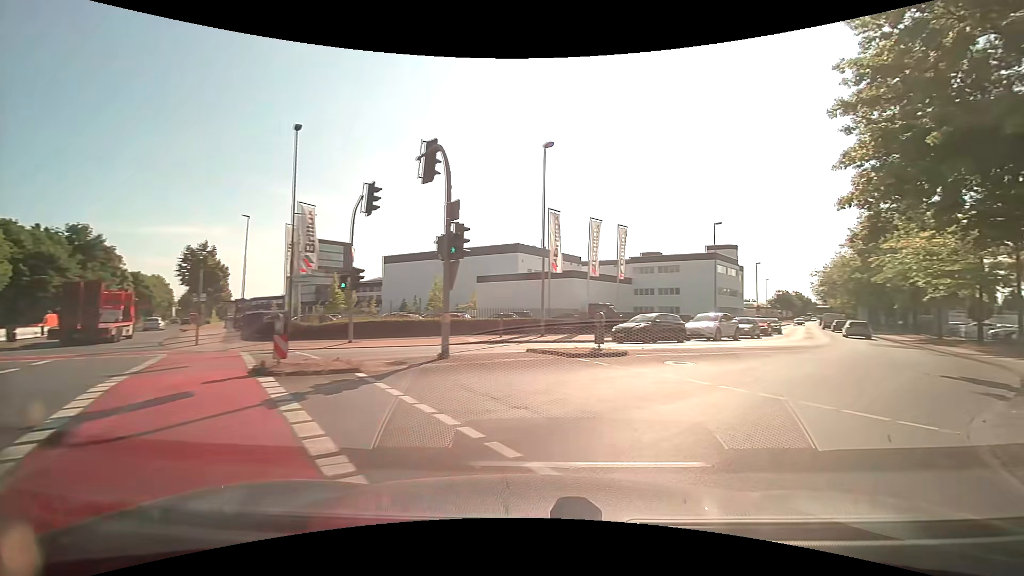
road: secondary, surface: asphalt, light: Day
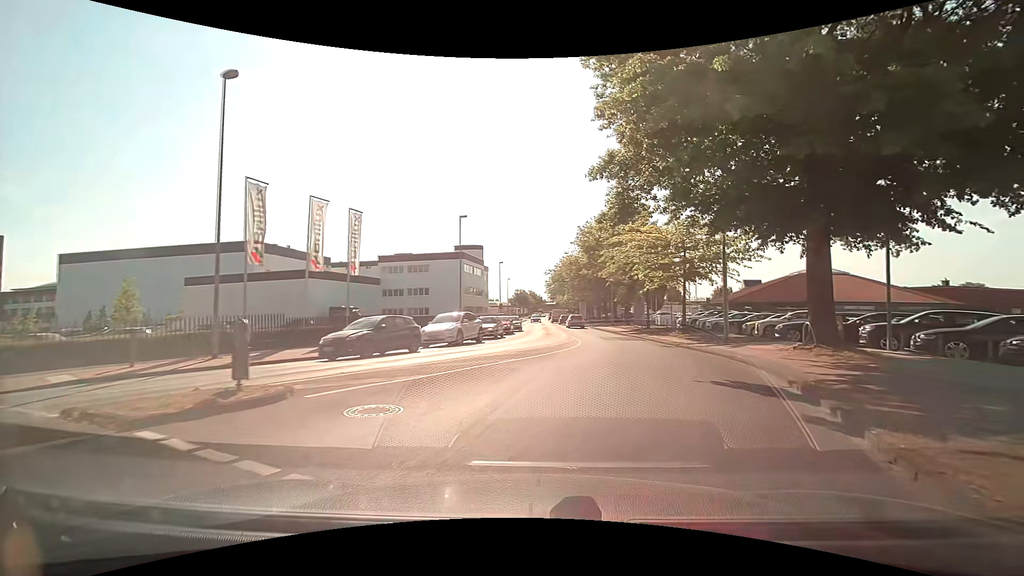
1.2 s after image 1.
(+1.8, +6.4) m; +28°
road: tertiary
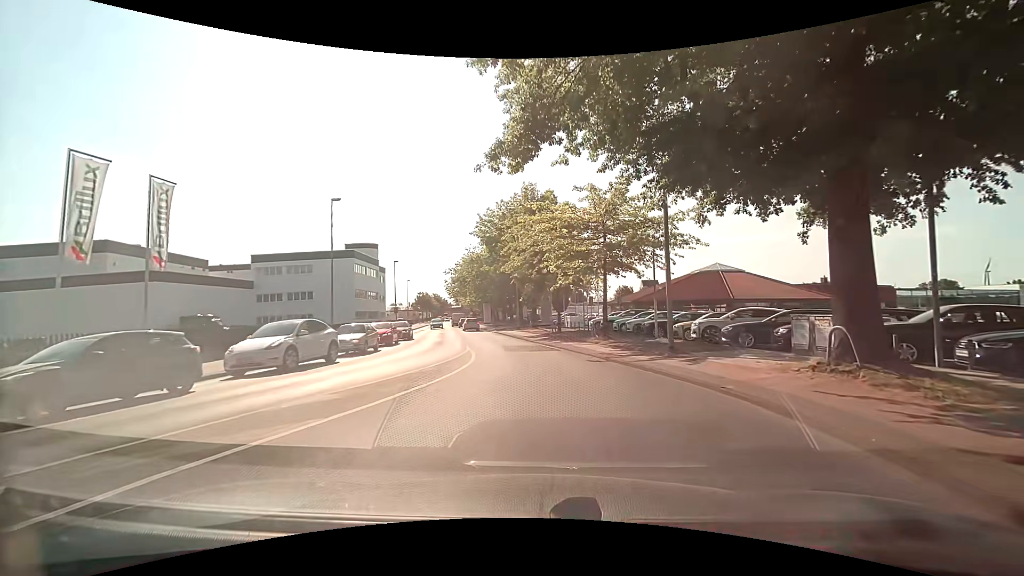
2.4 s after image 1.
(+0.7, +7.3) m; +10°
(0, +10) (0, +20) (-2, +30) (-4, +40) (-5, +50) (-7, +59) (-9, +69) (-11, +79) (-13, +89) (-15, +99) m
